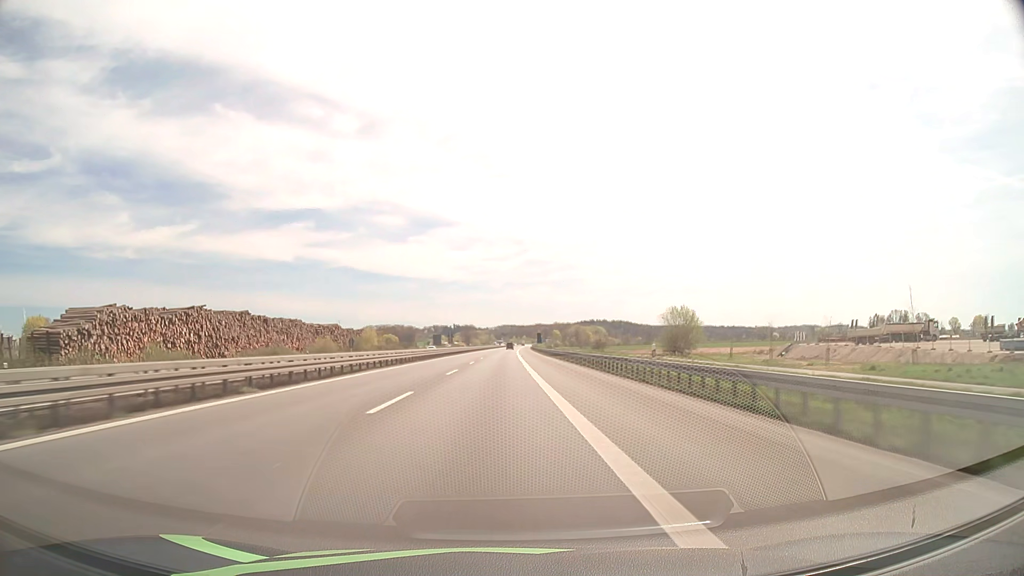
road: motorway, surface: asphalt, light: Day
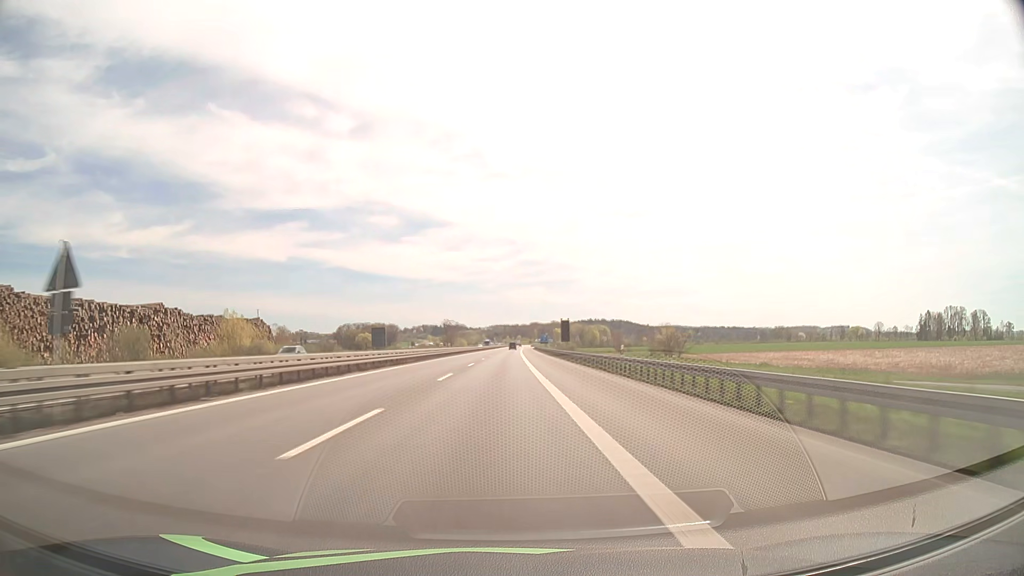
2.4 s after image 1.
(+0.3, +93.3) m; +1°
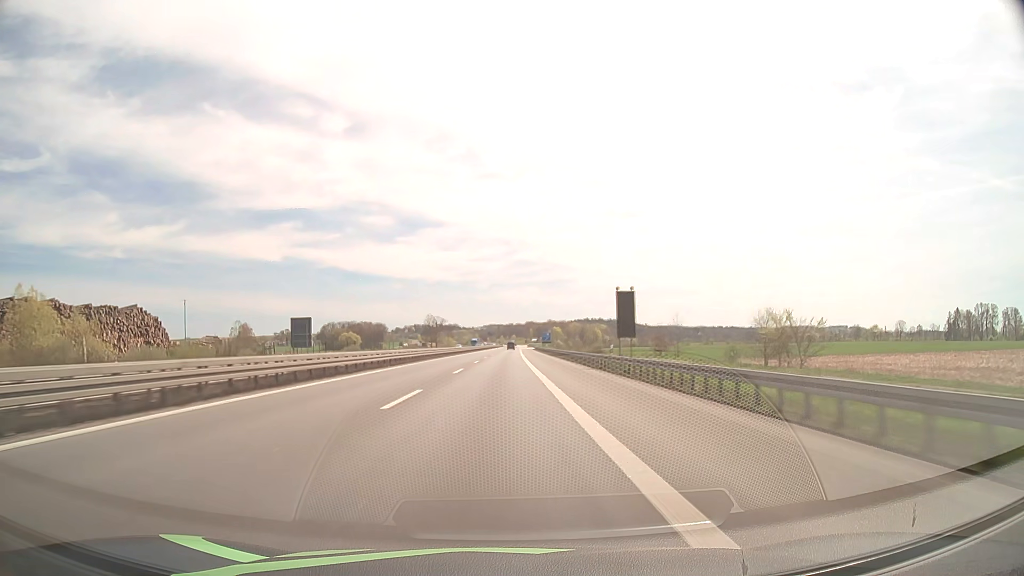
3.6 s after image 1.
(+0.2, +46.6) m; +1°
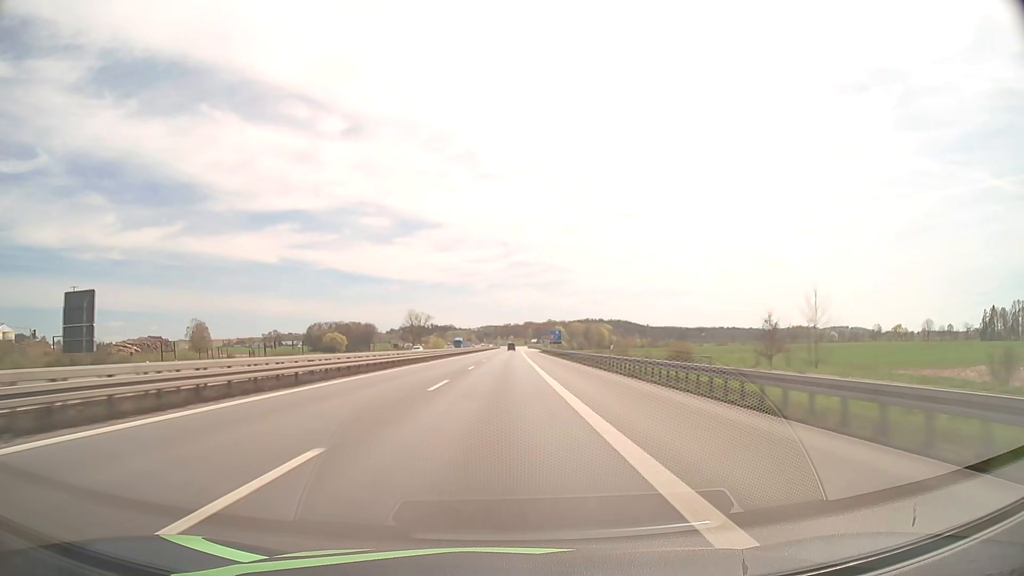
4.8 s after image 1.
(+0.1, +46.5) m; 0°
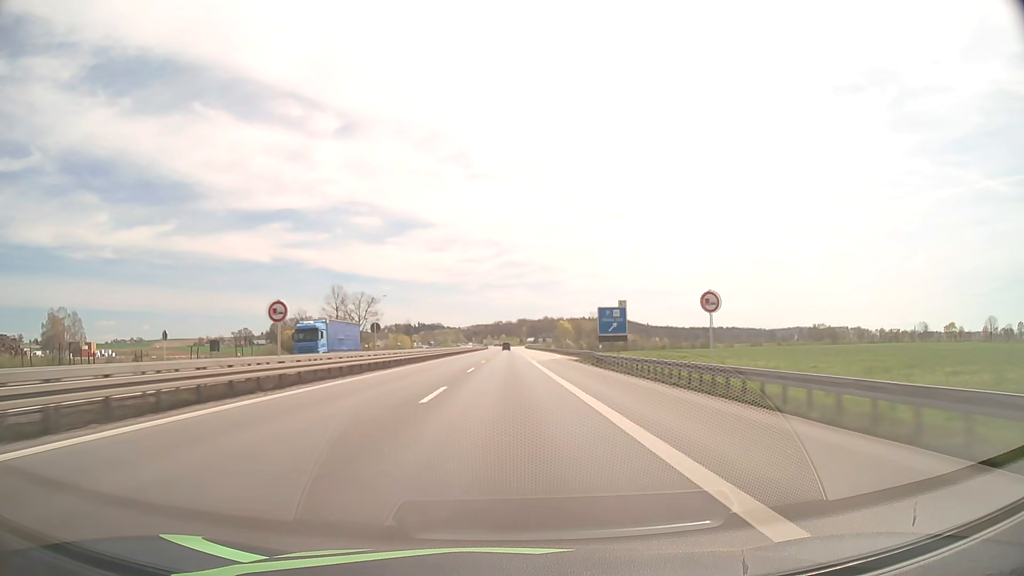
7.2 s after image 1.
(+0.7, +92.6) m; +1°
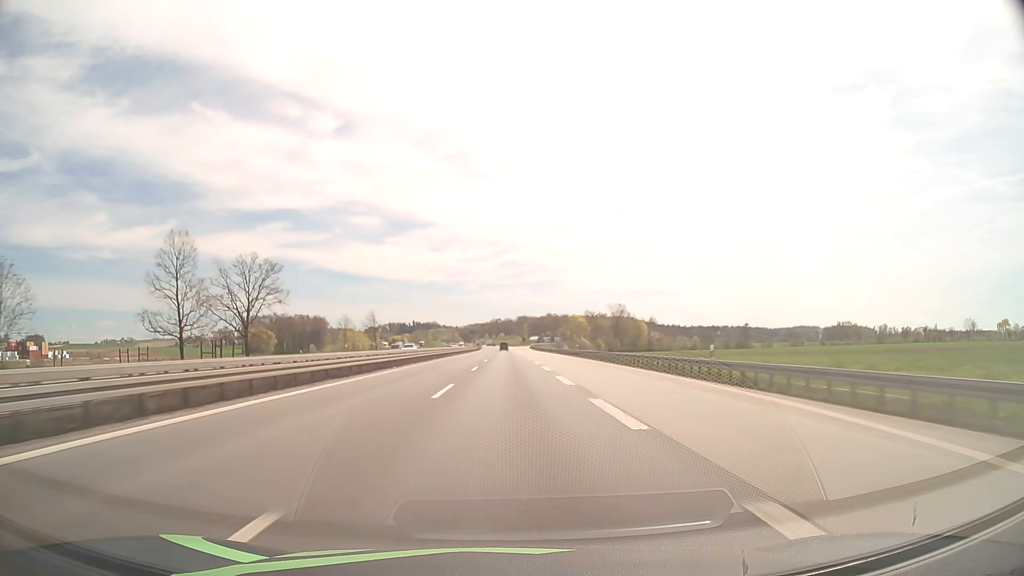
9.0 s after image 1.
(+0.1, +69.0) m; 0°
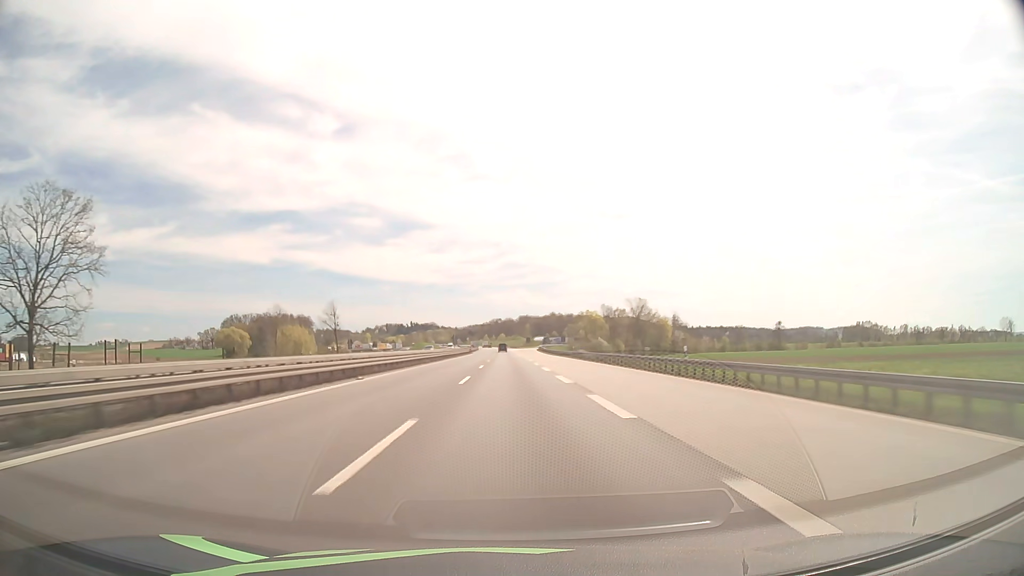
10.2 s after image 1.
(0.0, +45.8) m; 0°
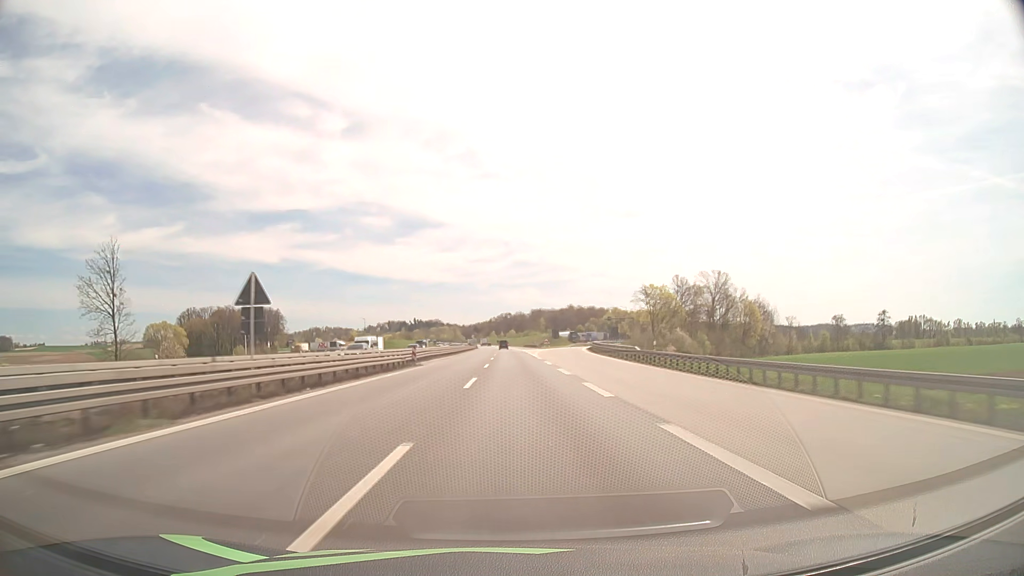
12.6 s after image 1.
(-0.5, +91.0) m; -1°
(0, +10) (0, +20) (0, +30) (0, +40) (0, +50) (-1, +60) (-1, +70) (-1, +80) (-1, +90) (-2, +100) m
